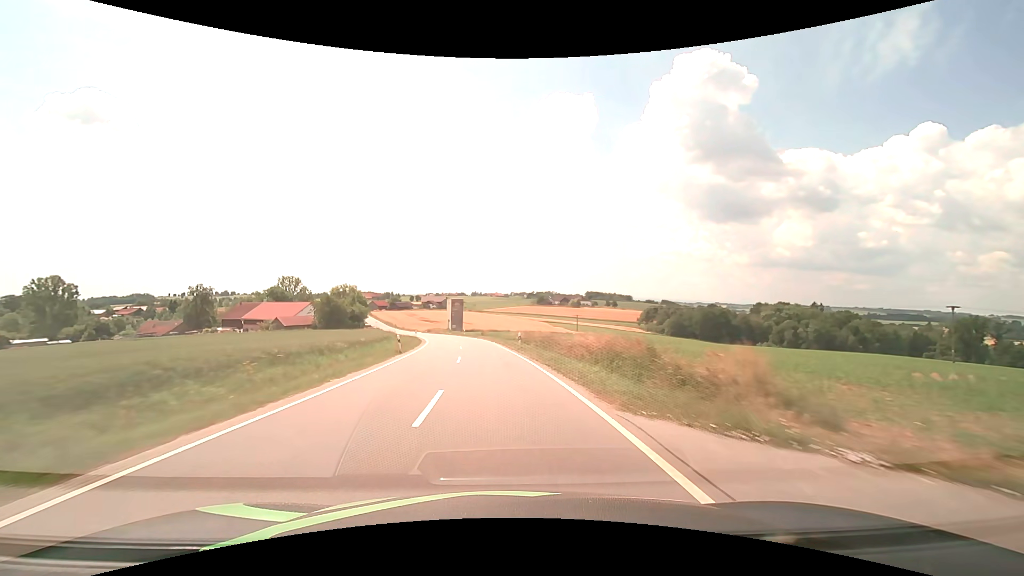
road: tertiary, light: Day
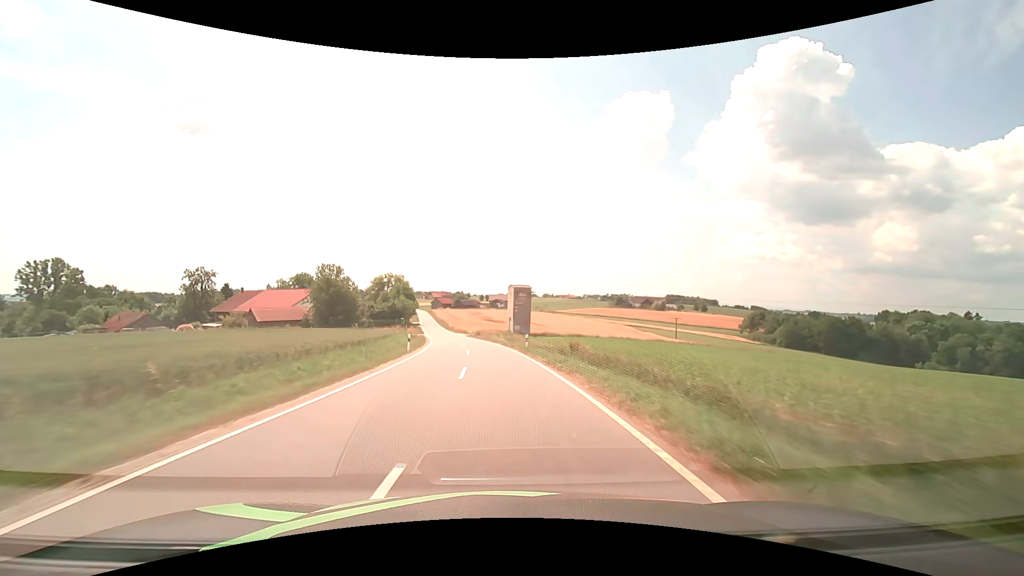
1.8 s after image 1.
(-3.0, +42.4) m; -8°
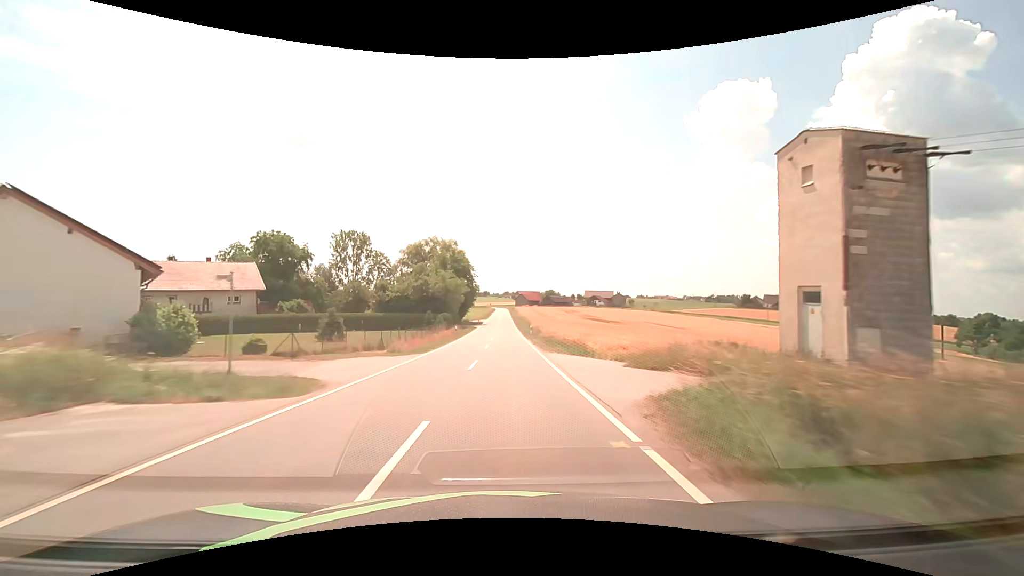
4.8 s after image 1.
(-7.1, +70.4) m; -10°
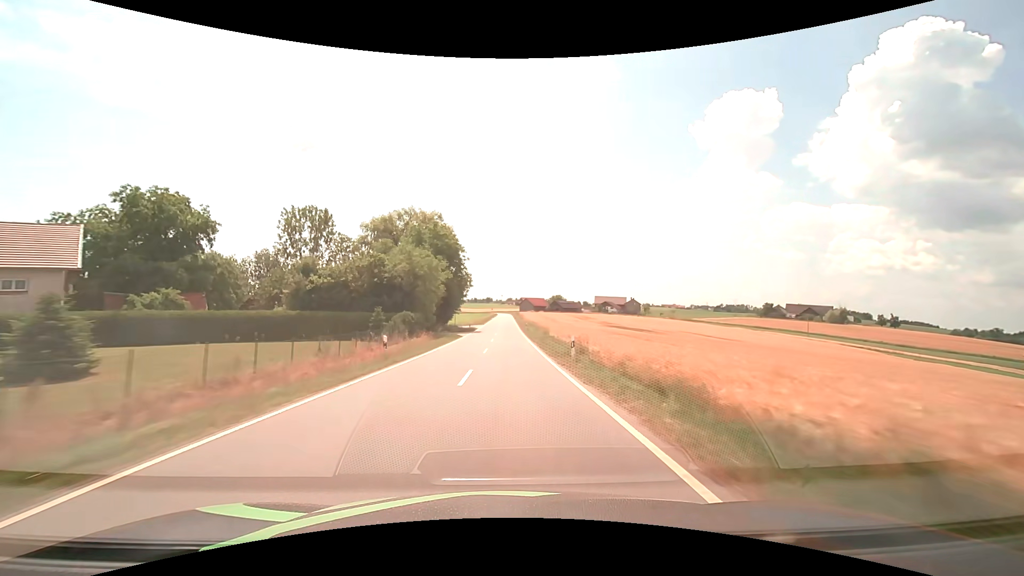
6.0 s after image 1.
(-0.1, +28.3) m; -1°
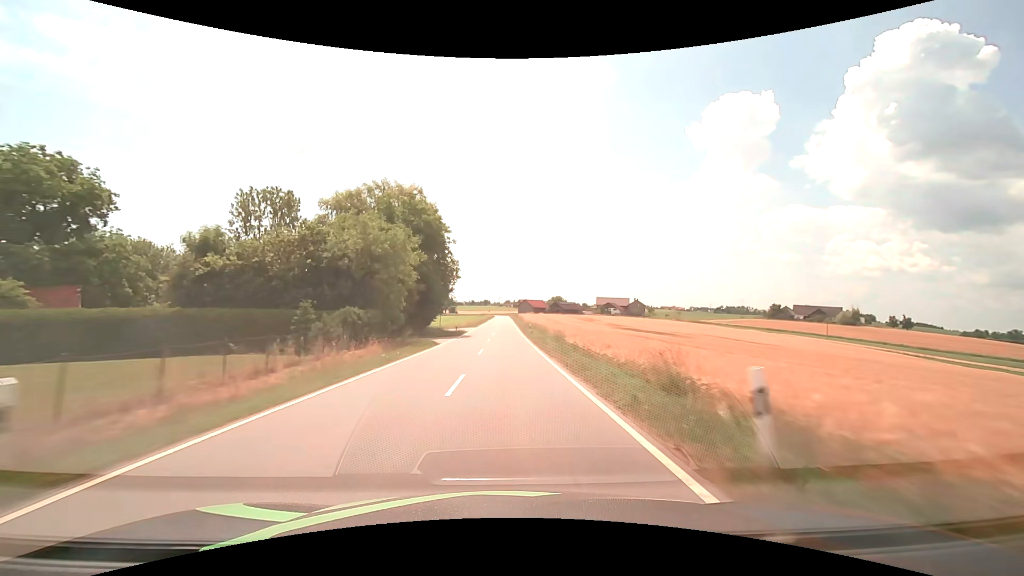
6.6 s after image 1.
(0.0, +14.1) m; 0°
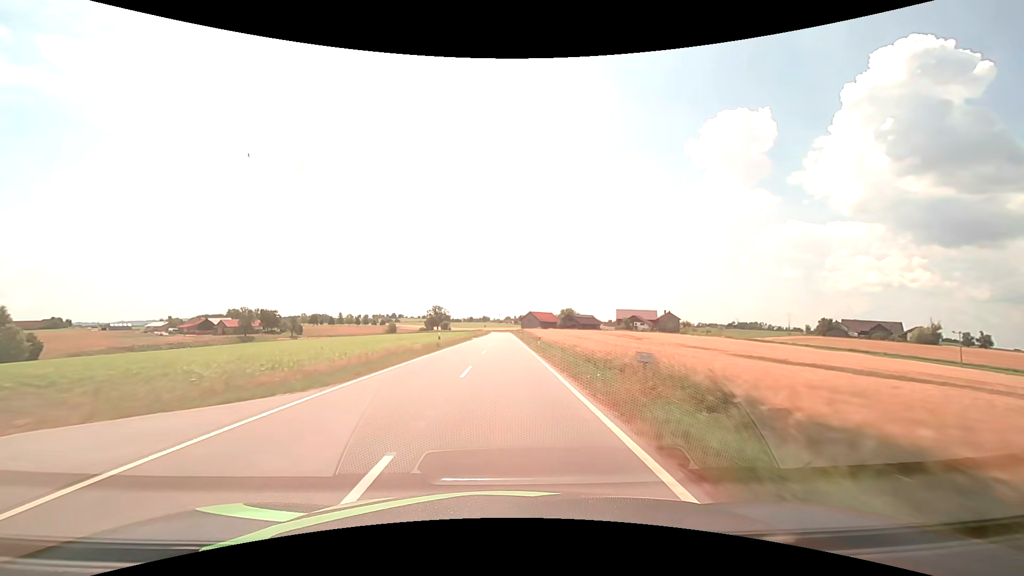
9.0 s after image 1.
(0.0, +56.6) m; 0°
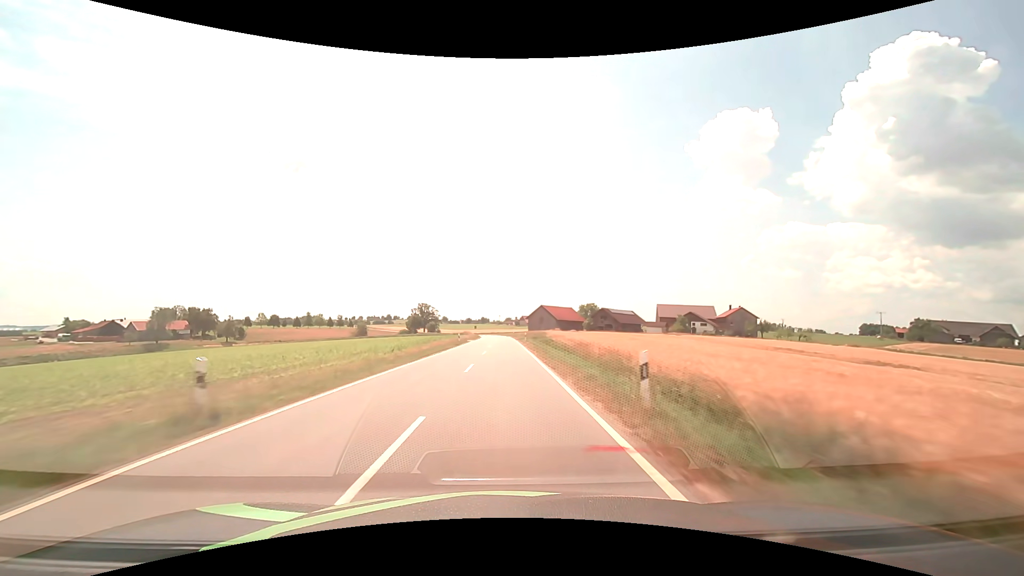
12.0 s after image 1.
(-0.1, +70.6) m; 0°
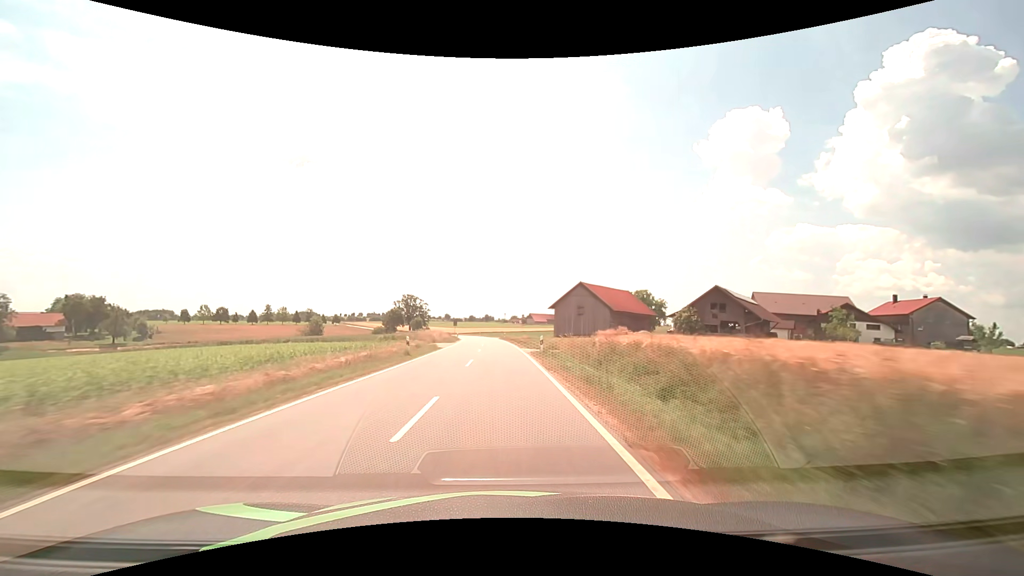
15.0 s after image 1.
(-0.3, +70.8) m; -1°
(0, +10) (0, +20) (0, +30) (-1, +40) (-1, +50) (-2, +60) (-2, +70) (-3, +80) (-4, +90) (-5, +100) m
